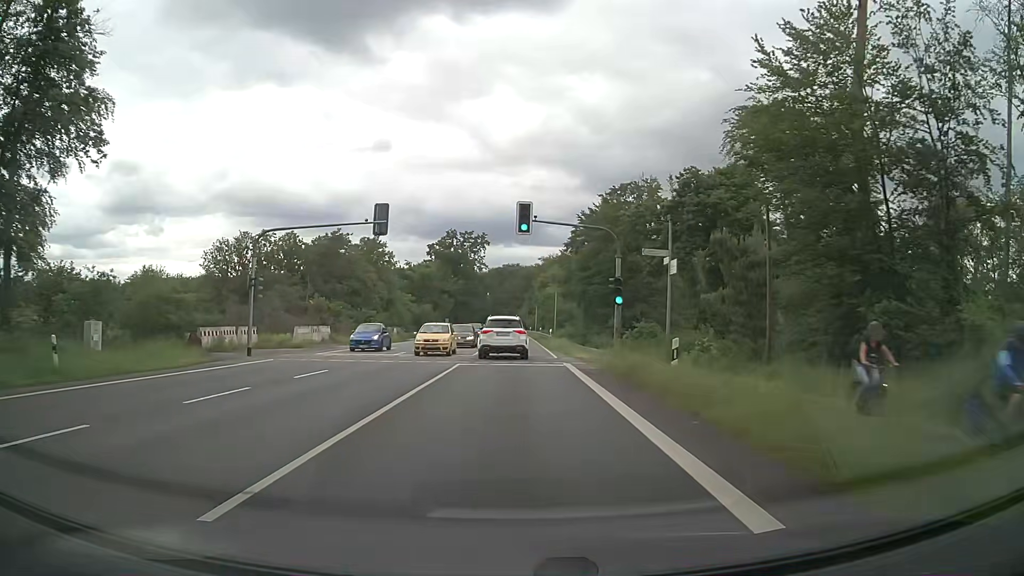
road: primary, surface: asphalt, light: Day
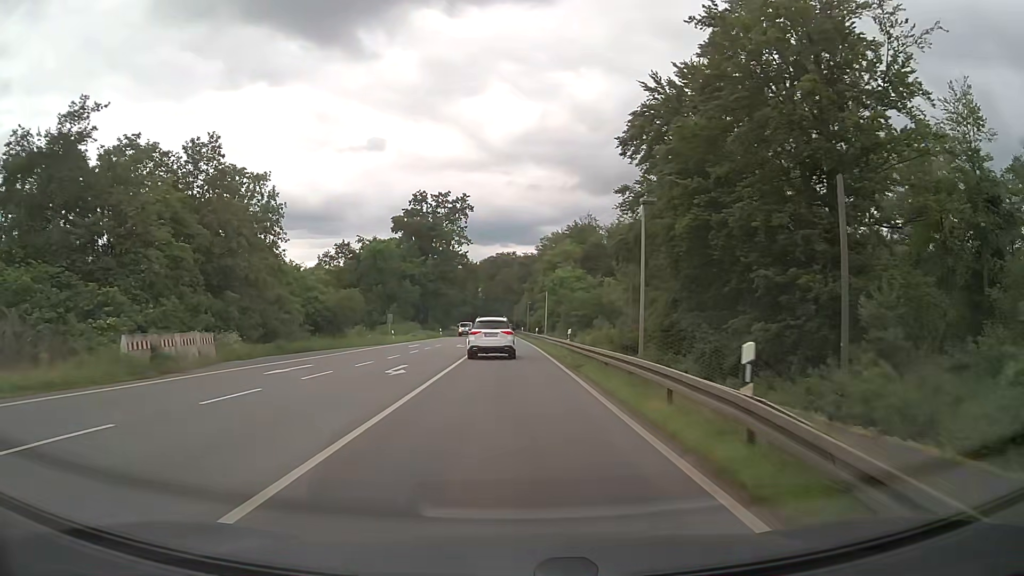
(-0.2, +44.4) m; 0°
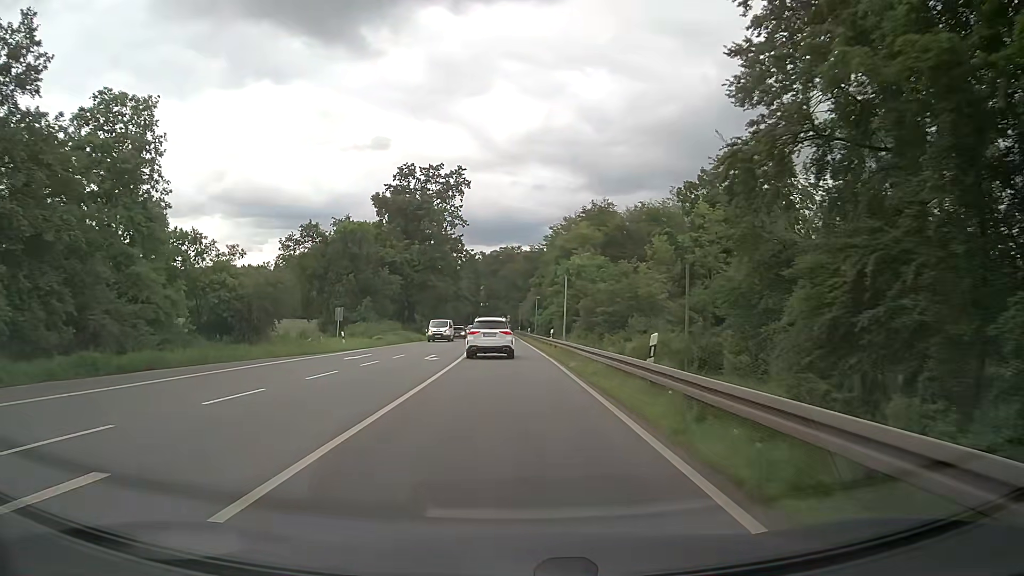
(0.0, +18.4) m; 0°
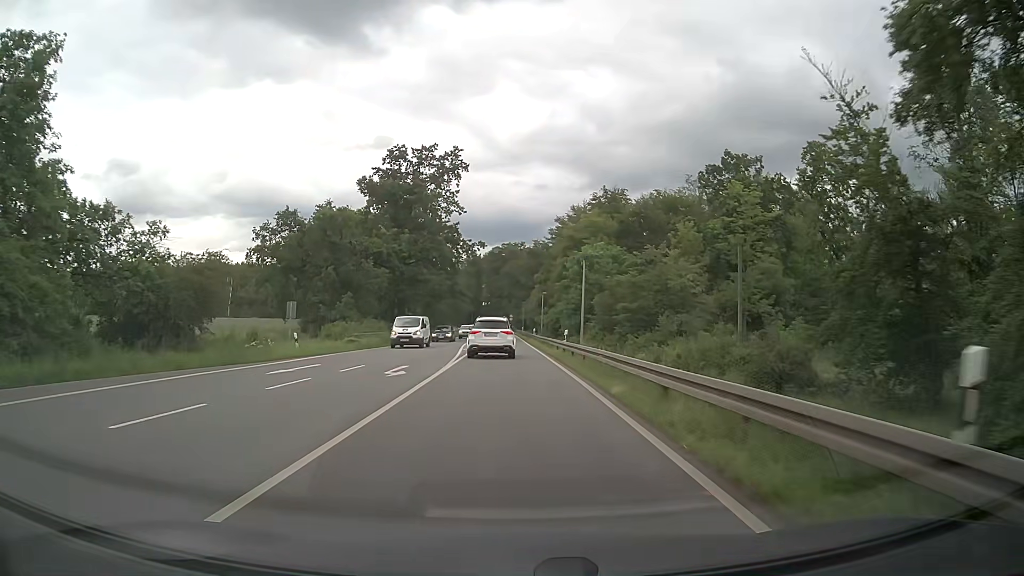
(0.0, +9.4) m; 0°
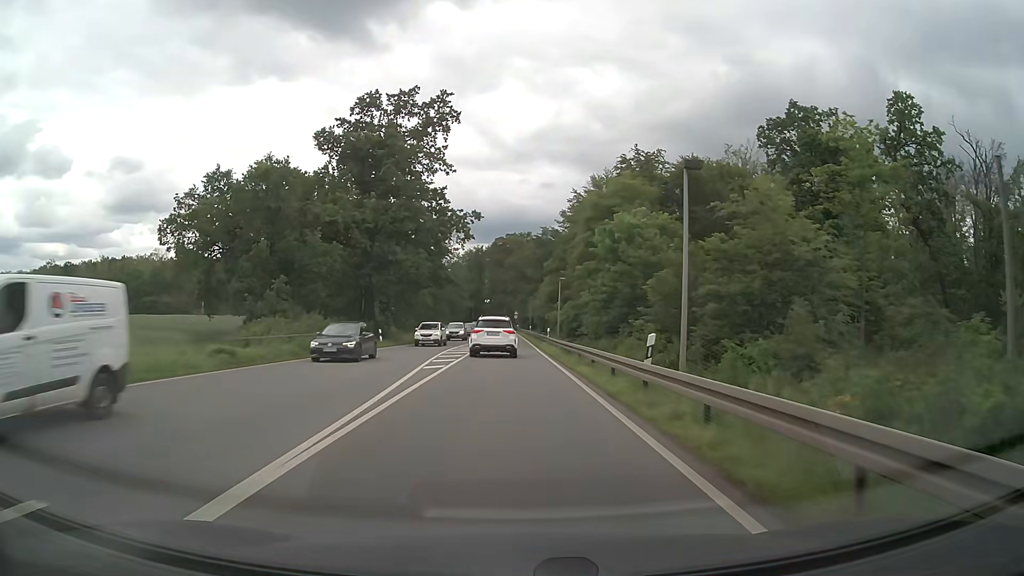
(-0.1, +18.9) m; -1°
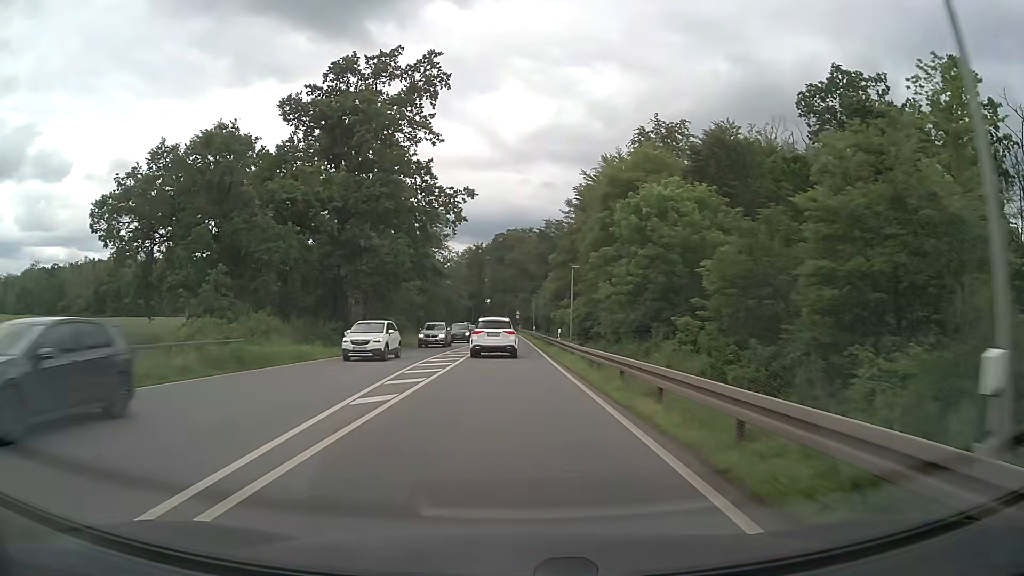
(0.0, +9.4) m; 0°
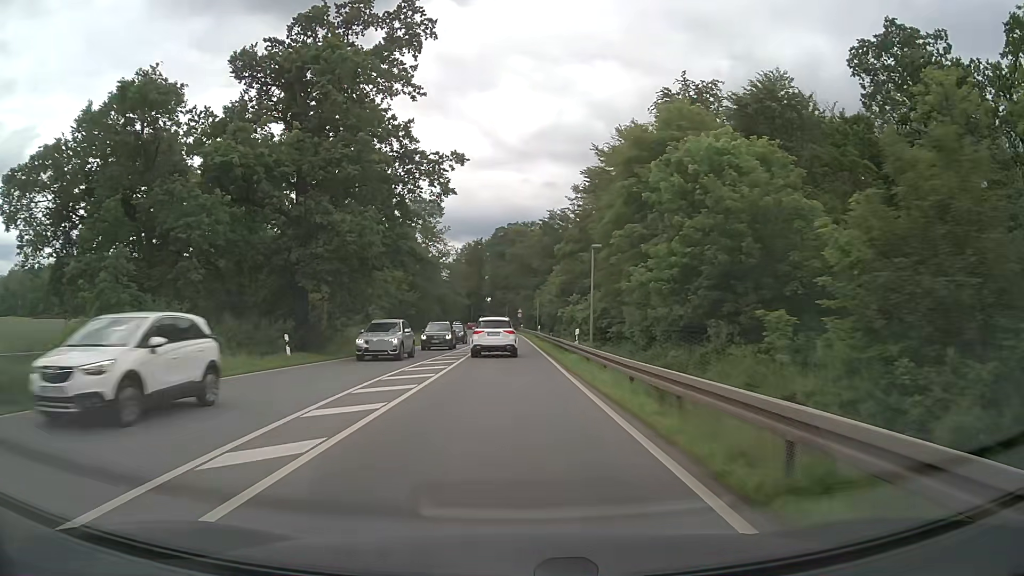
(0.0, +9.4) m; 0°
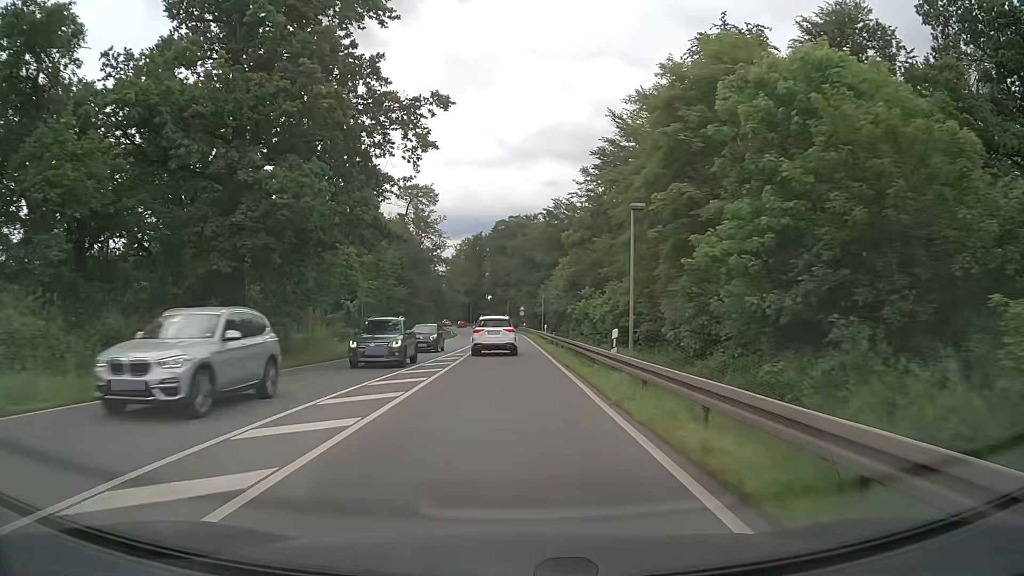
(0.0, +9.5) m; 0°
